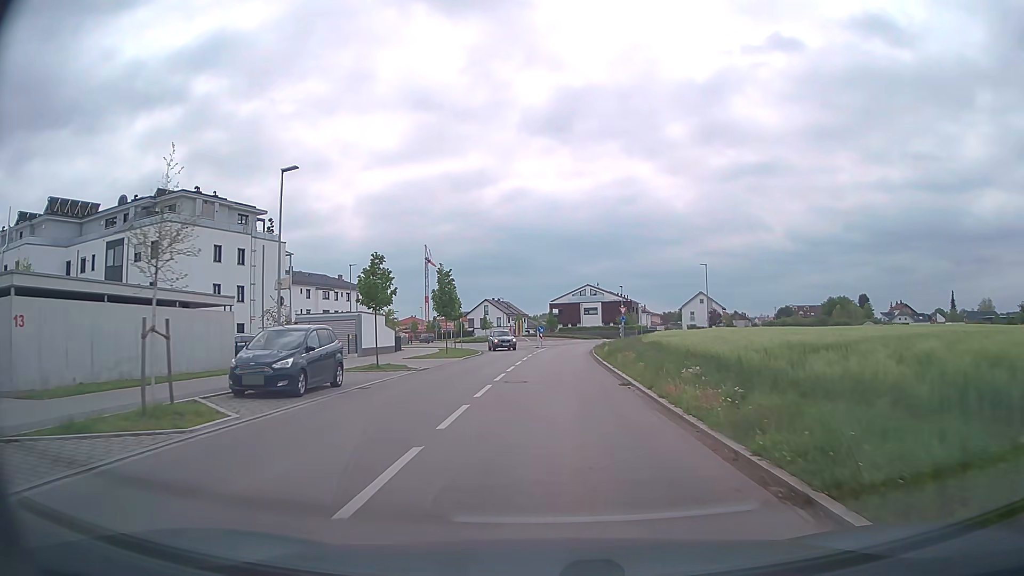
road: tertiary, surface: asphalt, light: Day
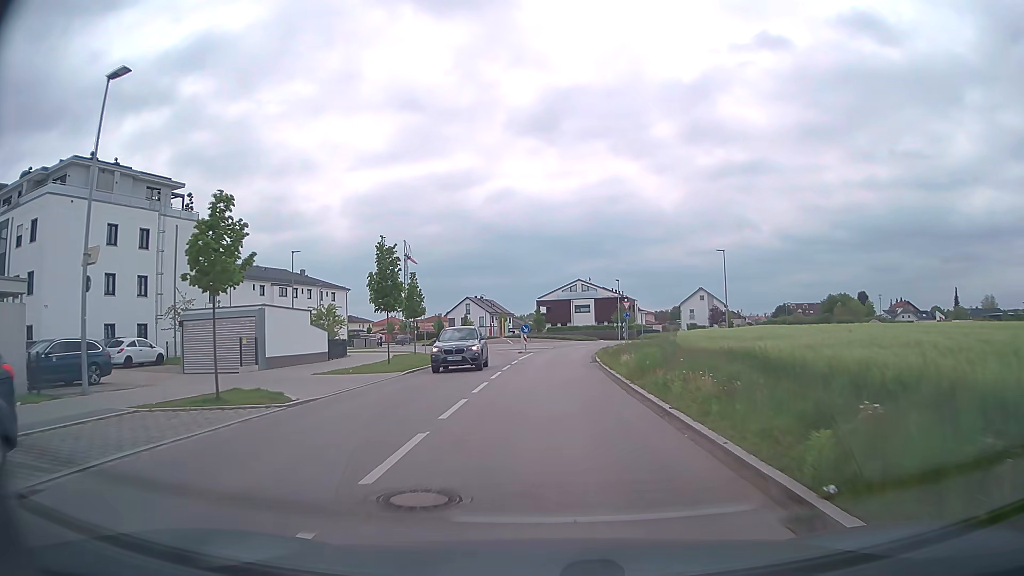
(+0.1, +12.3) m; +1°
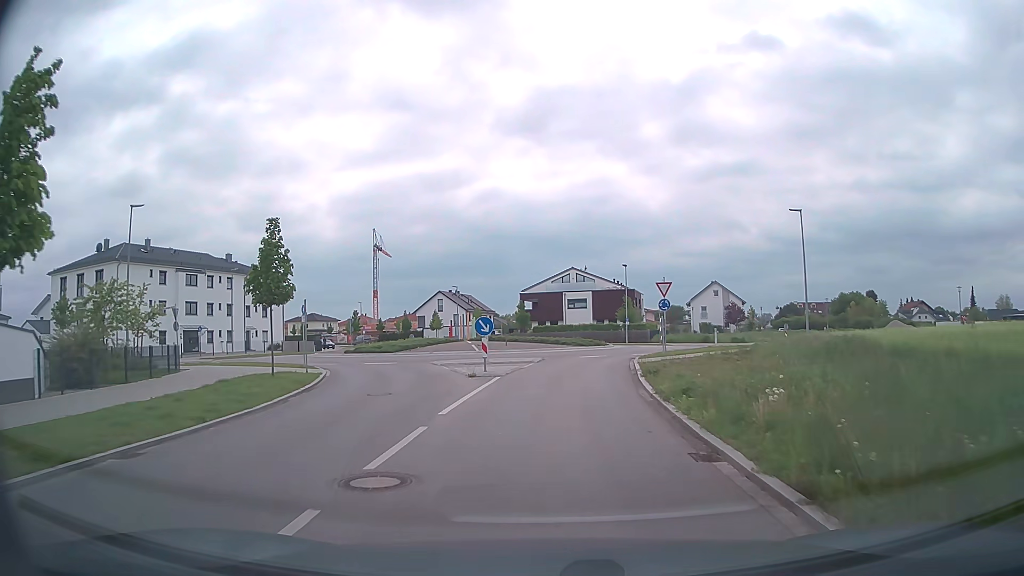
(+0.2, +21.7) m; +1°
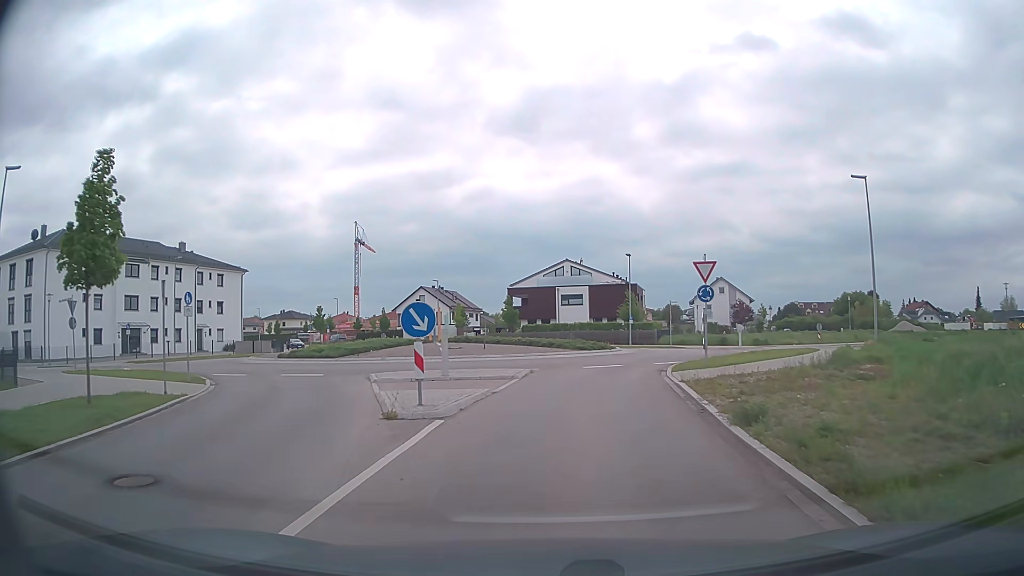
(0.0, +9.8) m; 0°
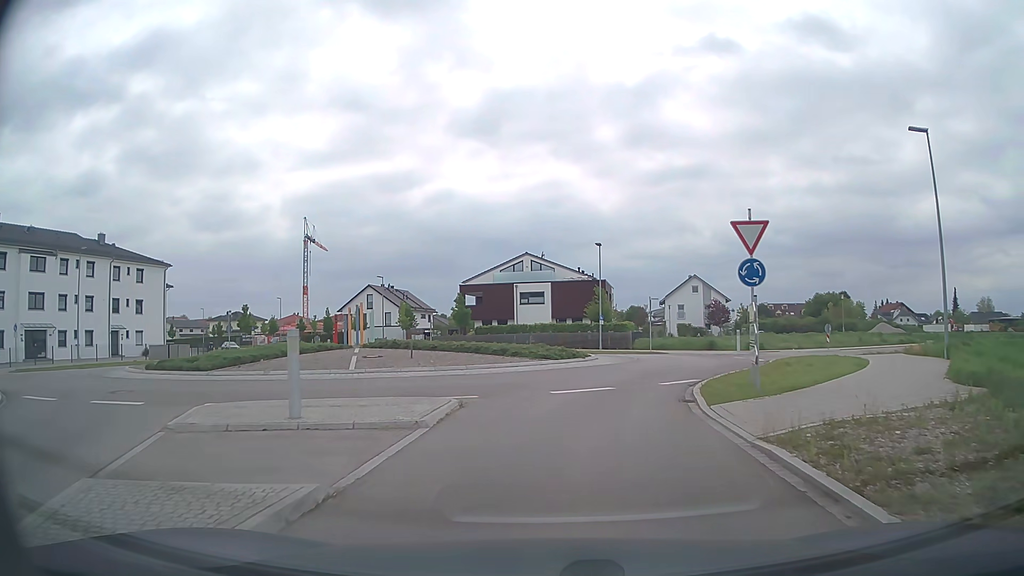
(+0.3, +8.9) m; +4°
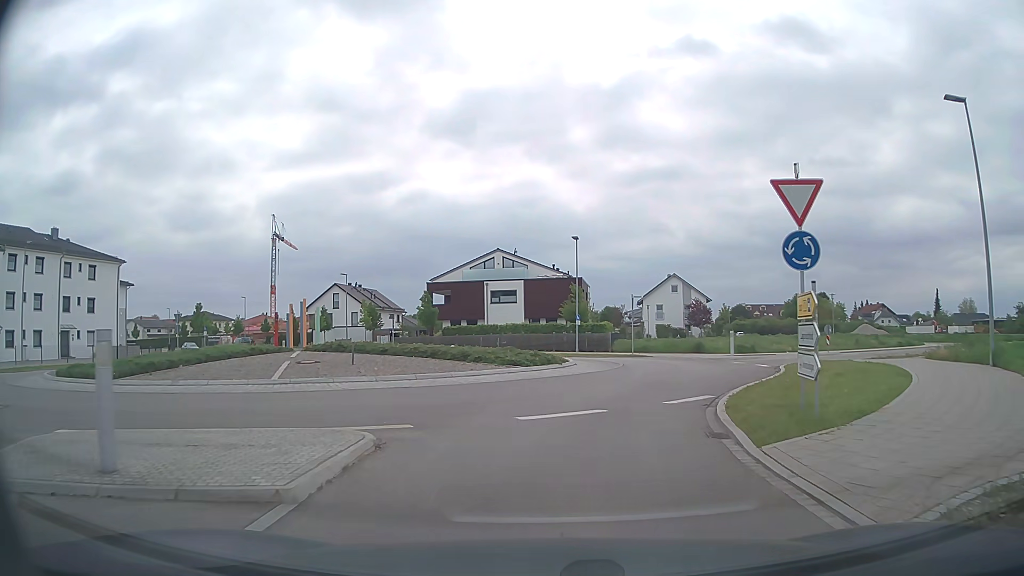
(0.0, +4.2) m; +2°
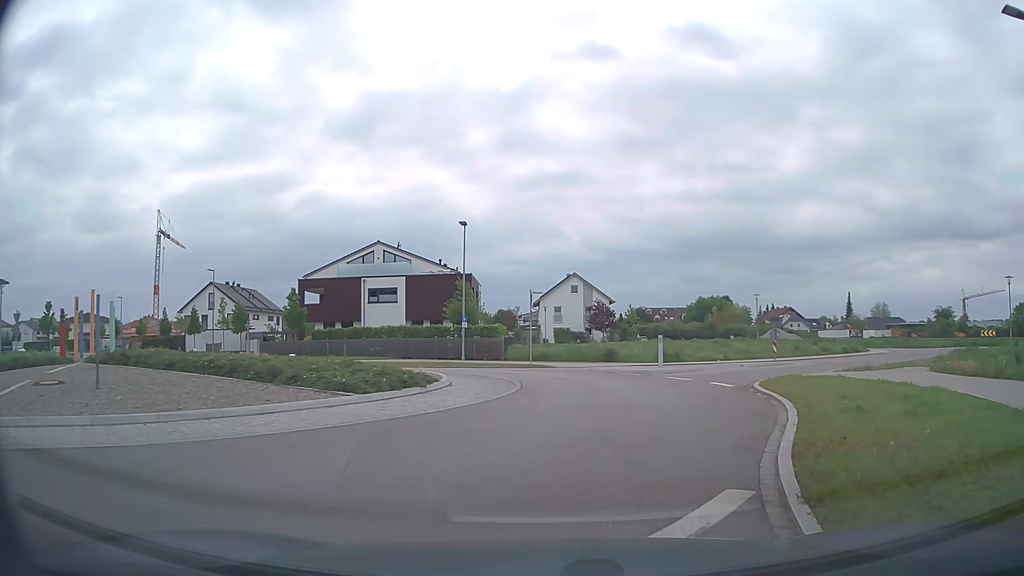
(+0.5, +8.0) m; +9°
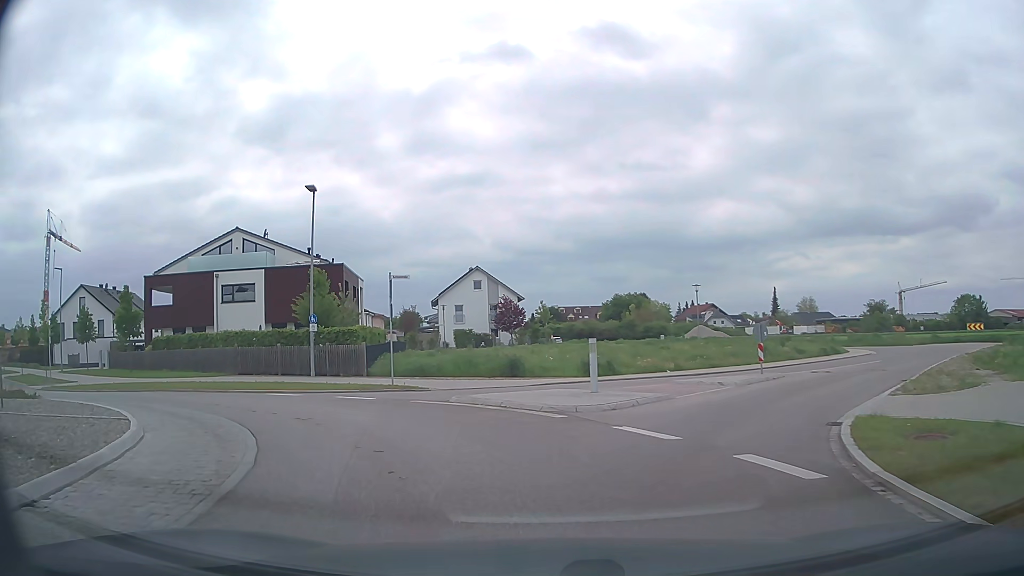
(+1.4, +11.4) m; +9°
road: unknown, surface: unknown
(-2, +10) (-8, +17) (-17, +21) (-27, +25) (-35, +30) (-43, +36) (-51, +42) (-60, +47) (-69, +52) (-77, +56) m
